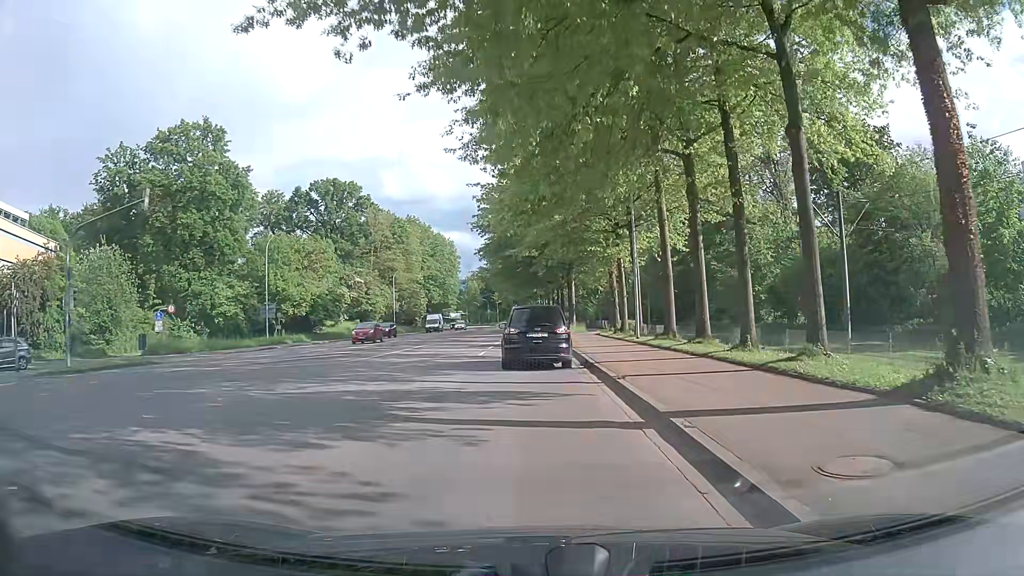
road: secondary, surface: asphalt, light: Day
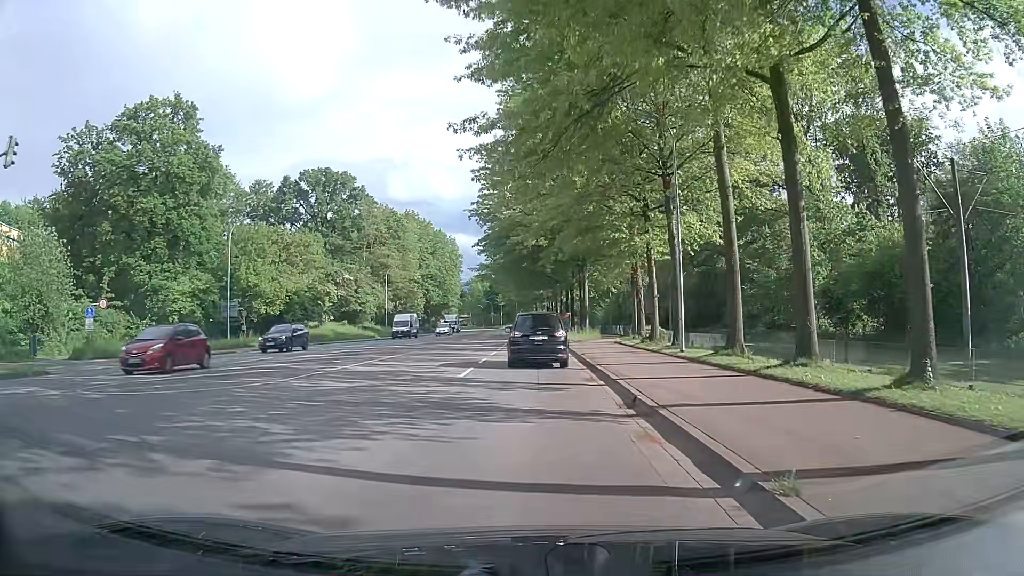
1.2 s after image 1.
(0.0, +8.7) m; -1°
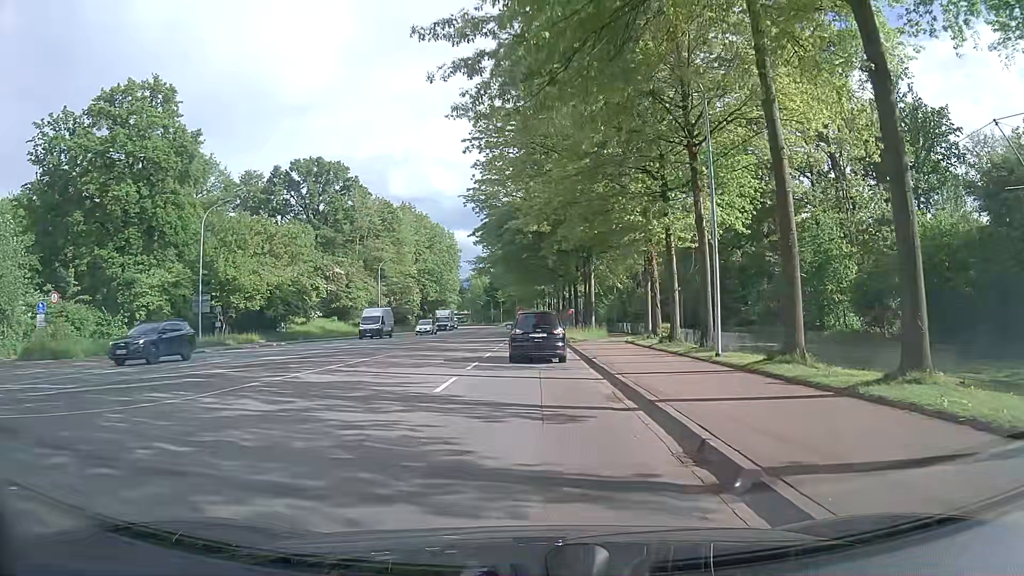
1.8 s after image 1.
(0.0, +4.7) m; +1°
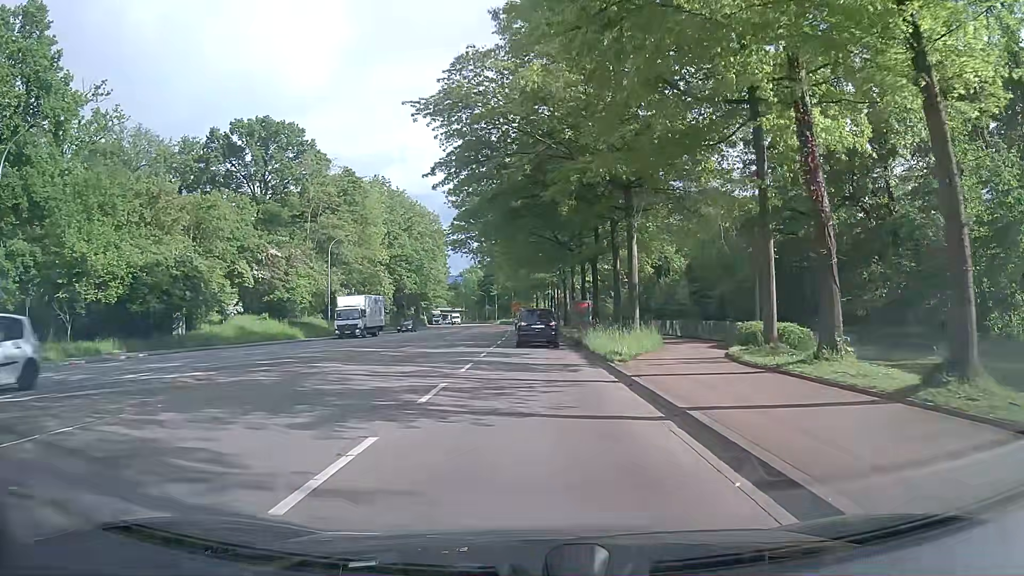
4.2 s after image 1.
(-0.2, +20.8) m; 0°
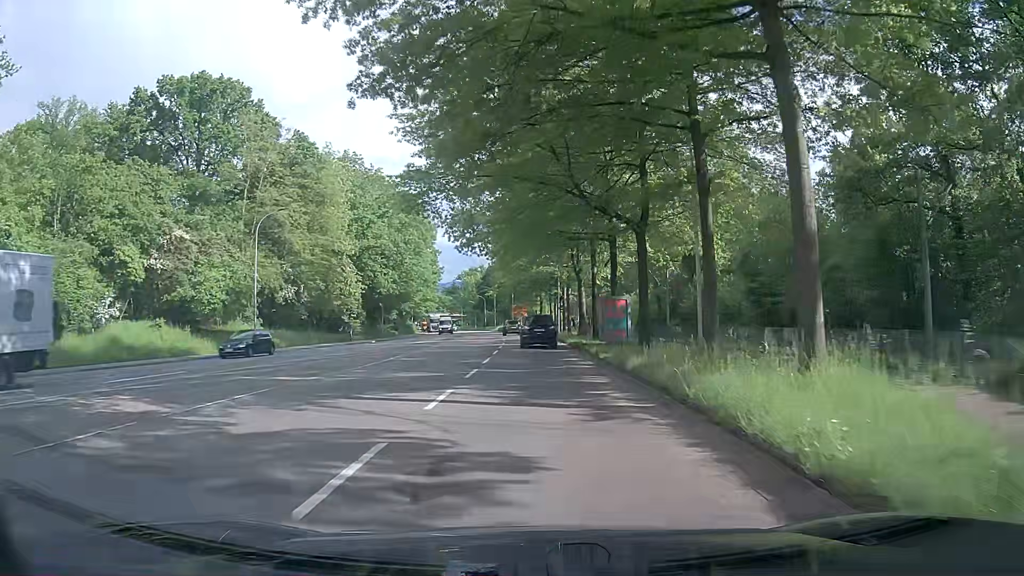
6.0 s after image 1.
(-0.1, +18.3) m; -1°
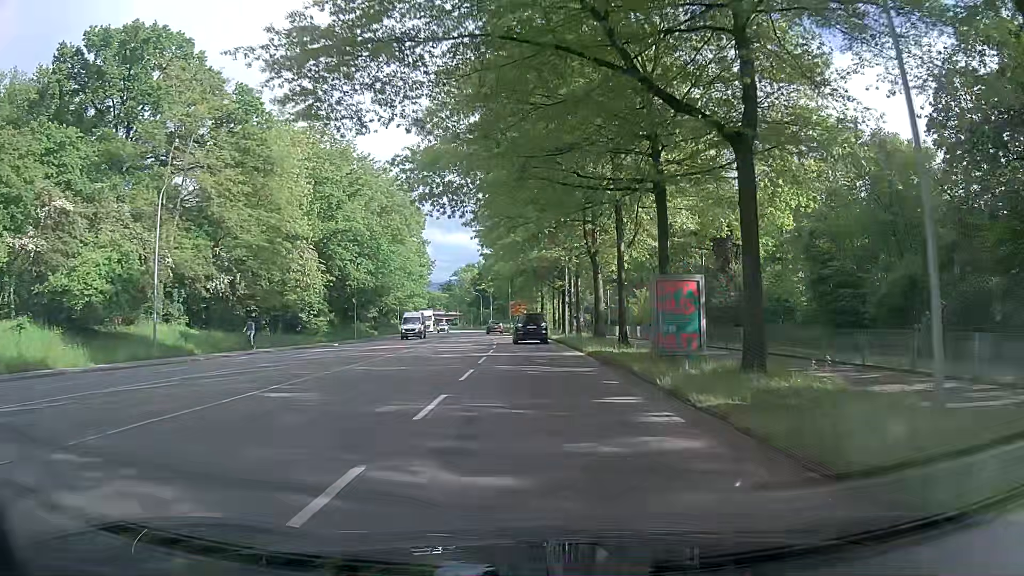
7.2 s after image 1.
(0.0, +13.4) m; 0°
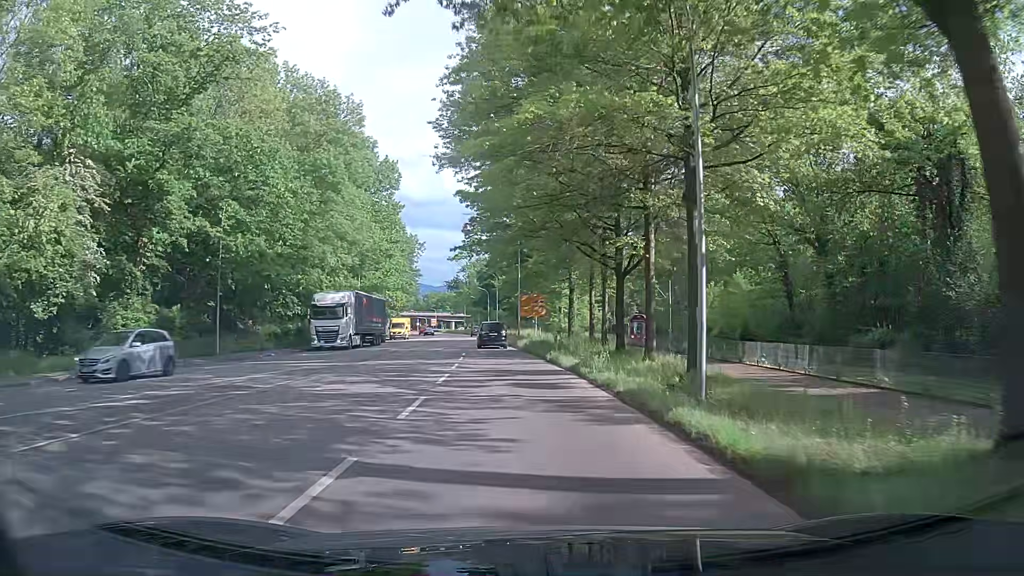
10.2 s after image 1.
(-0.3, +35.7) m; -2°
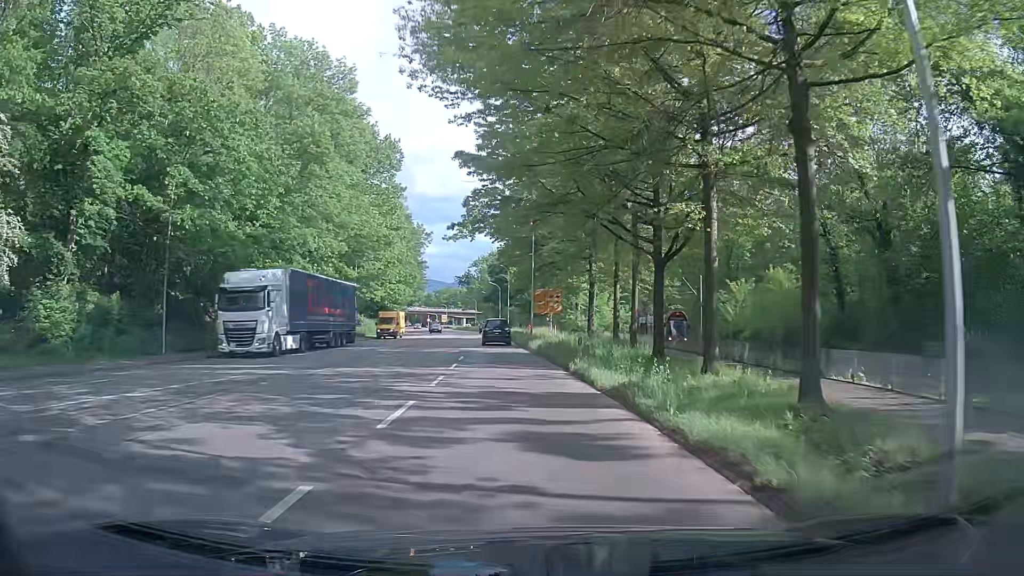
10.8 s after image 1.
(0.0, +7.5) m; -1°
(0, +10) (0, +20) (-1, +30) (-2, +40) (-2, +50) (-3, +60) (-4, +70) (-4, +80) (-5, +90) (-6, +100) m
